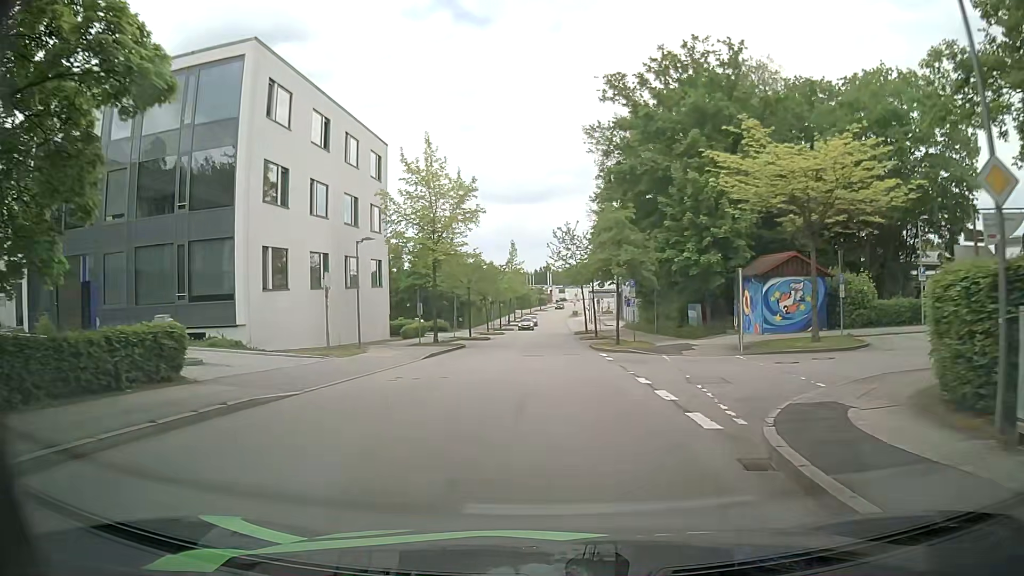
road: residential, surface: asphalt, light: Day
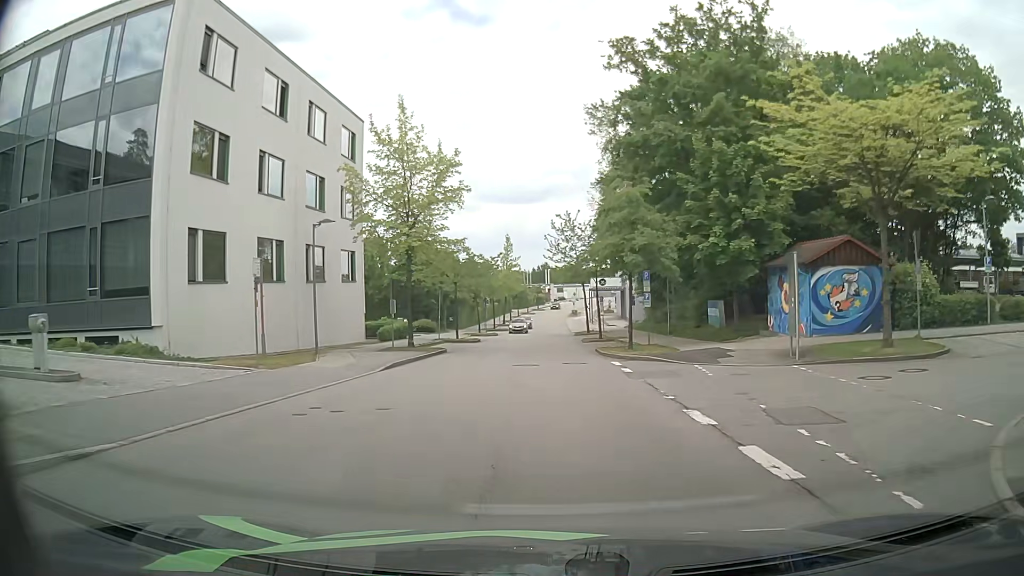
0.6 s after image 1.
(-0.1, +5.9) m; 0°
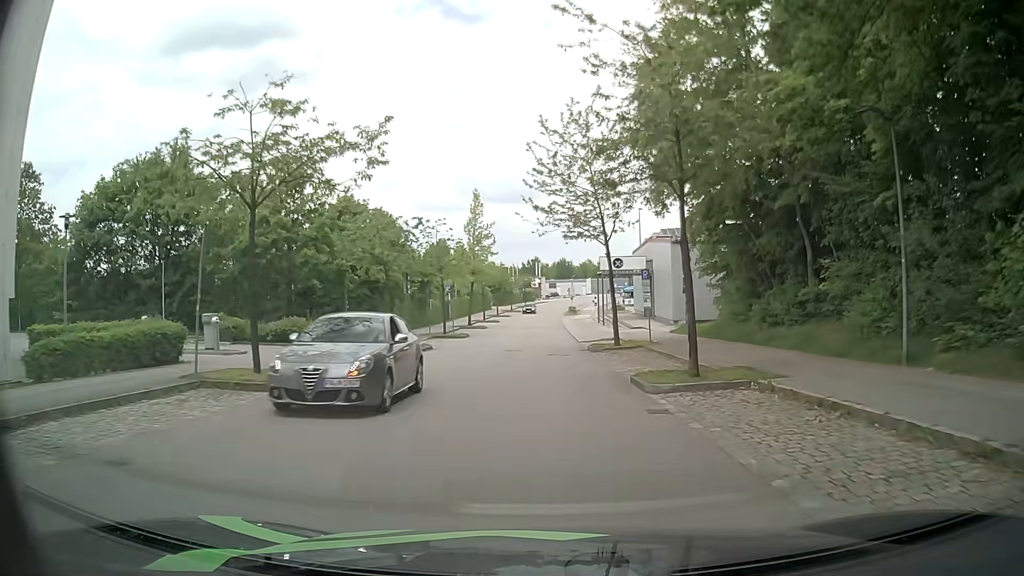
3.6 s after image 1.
(0.0, +29.3) m; 0°
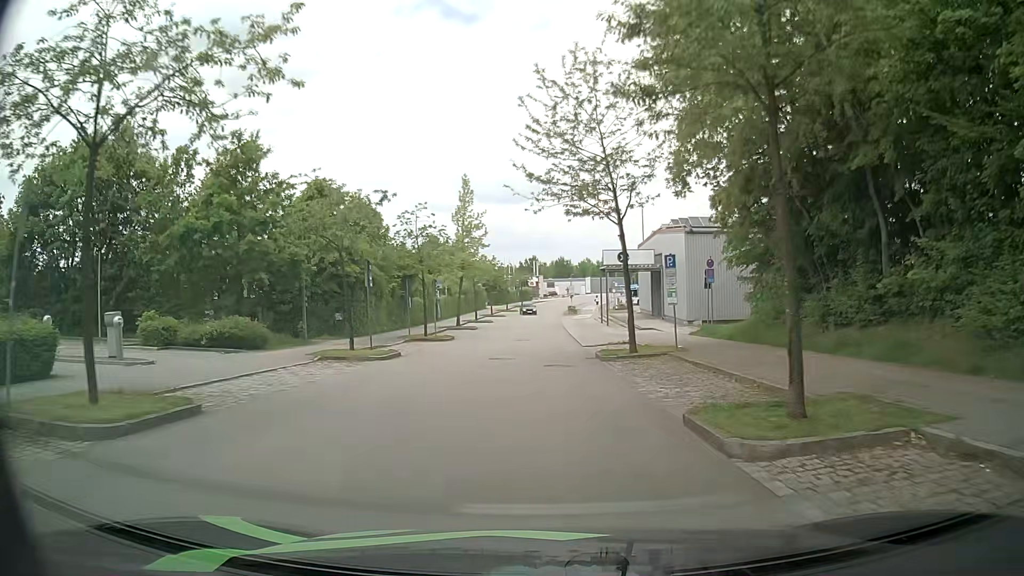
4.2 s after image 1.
(0.0, +5.8) m; 0°
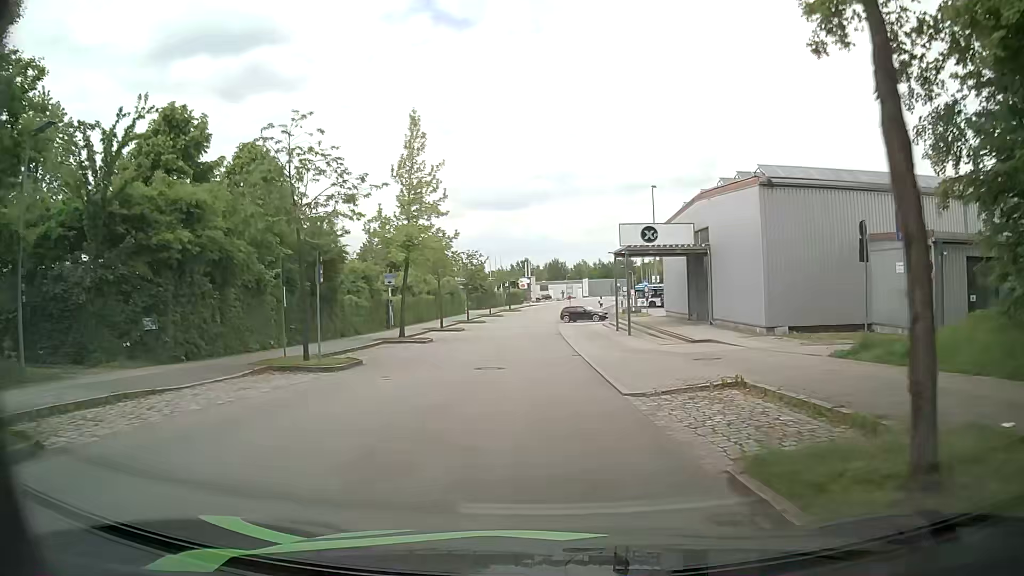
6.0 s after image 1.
(0.0, +17.4) m; 0°
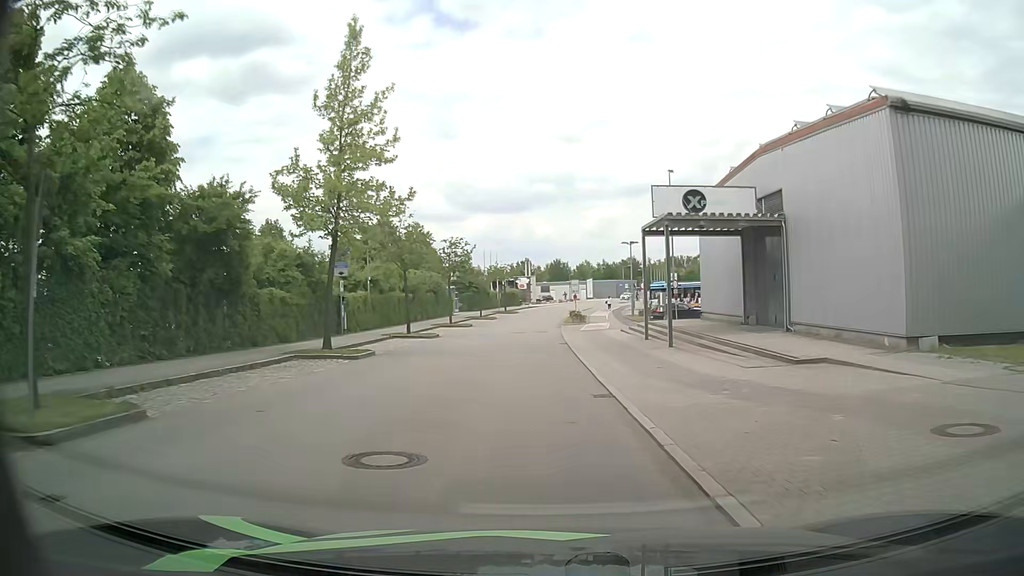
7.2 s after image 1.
(+0.1, +11.4) m; 0°
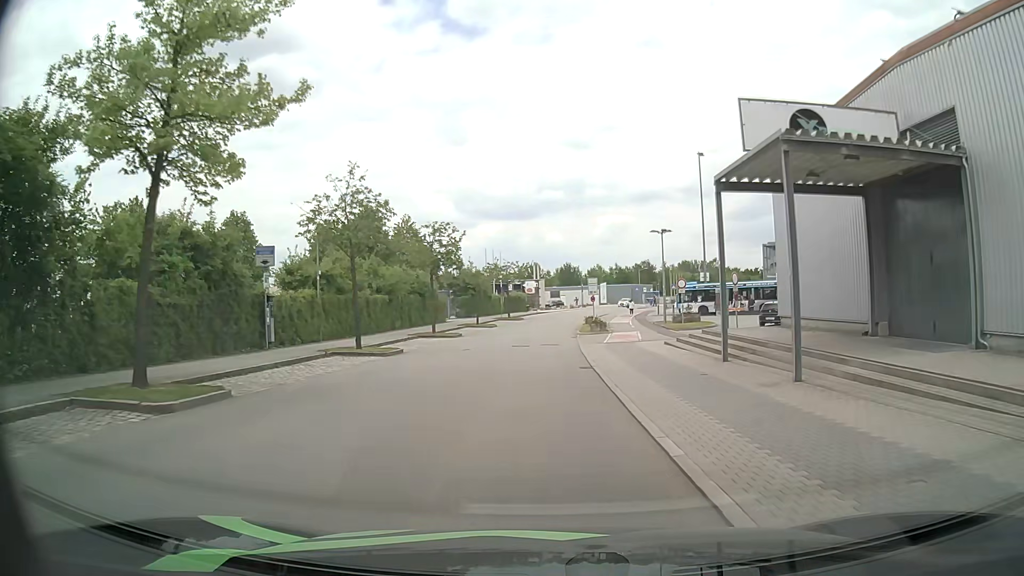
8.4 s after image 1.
(0.0, +11.2) m; 0°
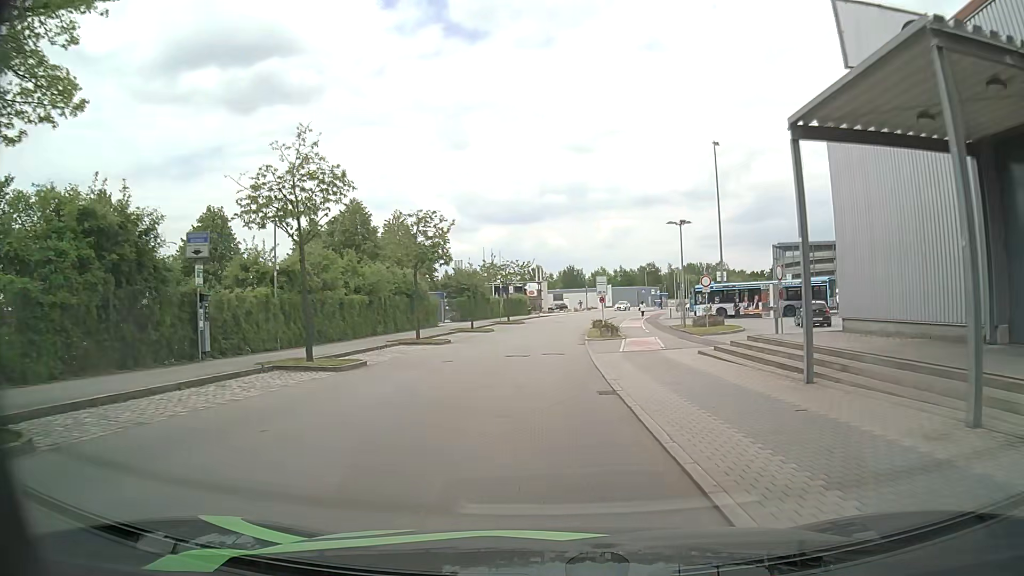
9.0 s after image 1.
(0.0, +5.5) m; -1°
(0, +10) (0, +20) (0, +30) (0, +40) (+1, +50) (+2, +60) (+4, +70) (+5, +80) (+8, +89) (+11, +99) m
